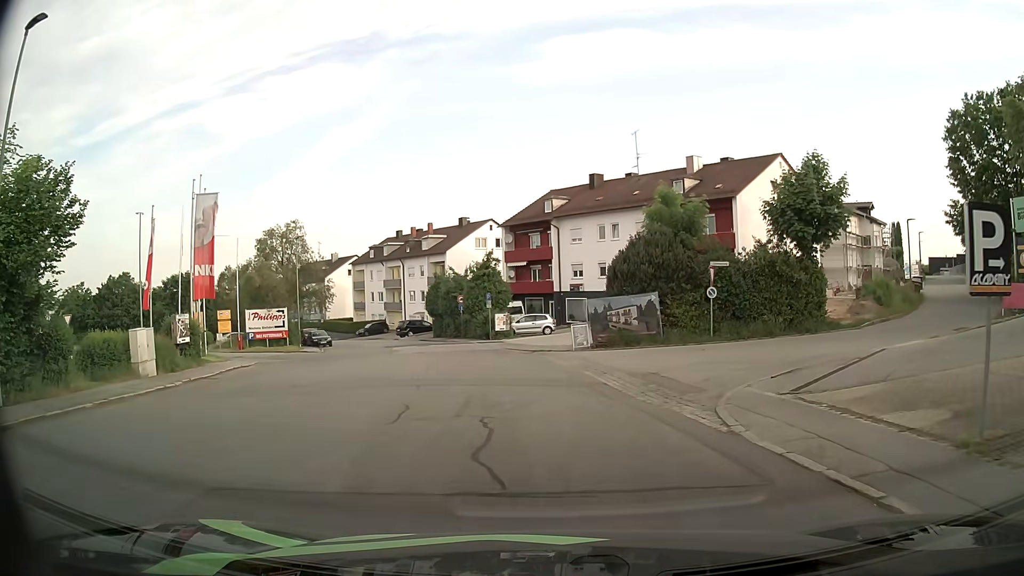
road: residential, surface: asphalt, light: Day
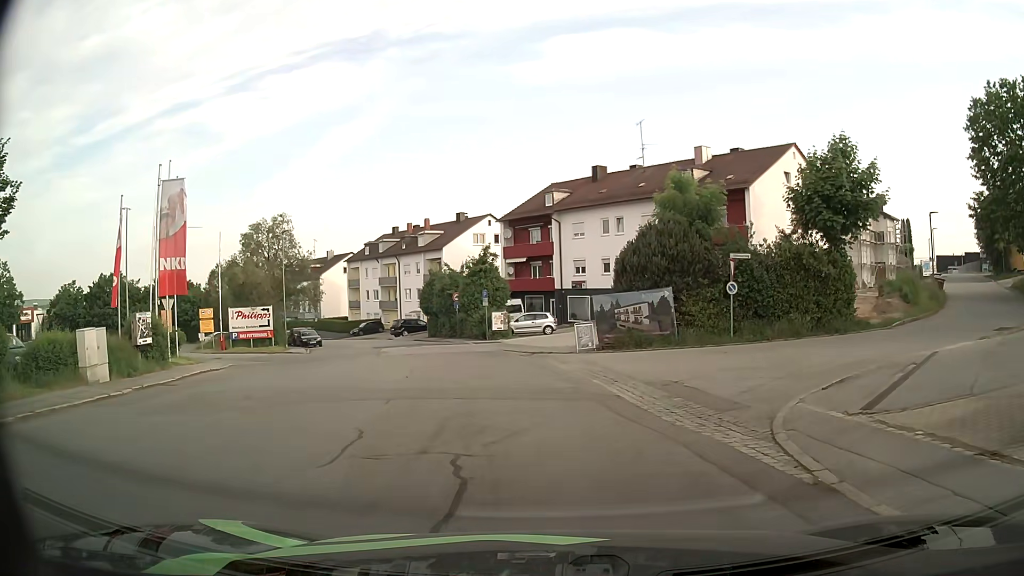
(0.0, +2.8) m; 0°
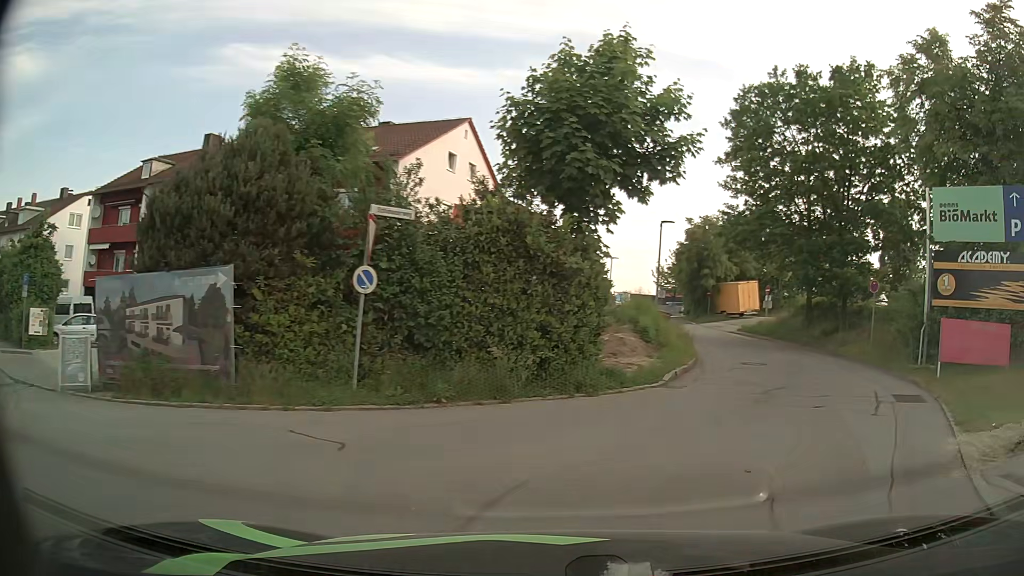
(+2.0, +12.8) m; +31°
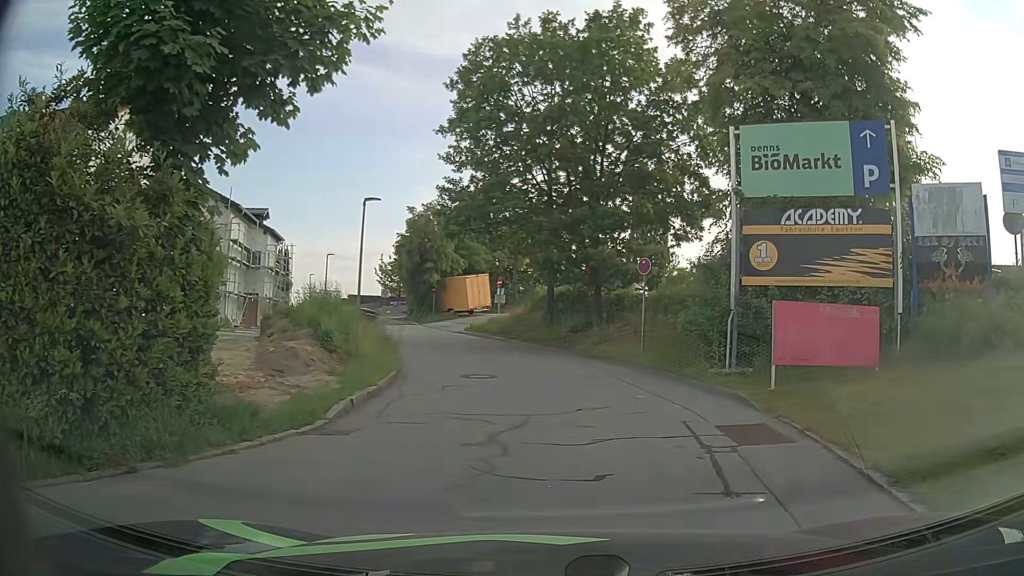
(+1.3, +5.4) m; +23°
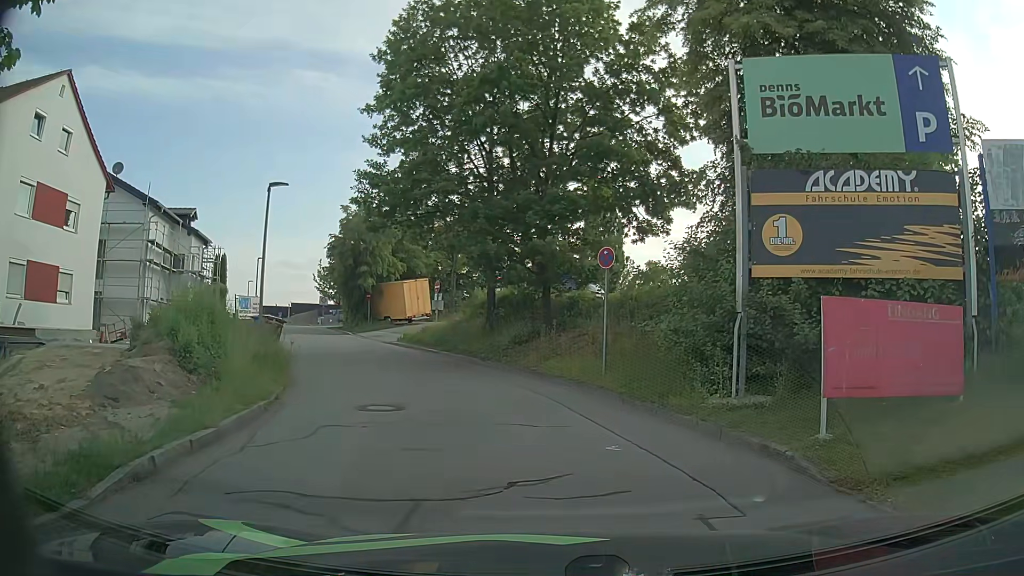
(+0.2, +4.1) m; +5°
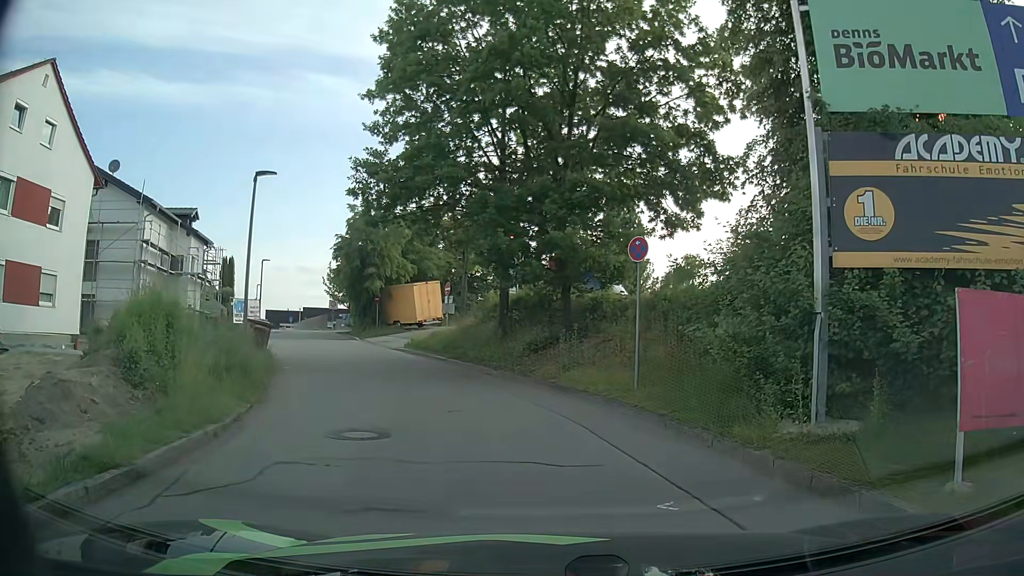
(-0.1, +2.2) m; -3°
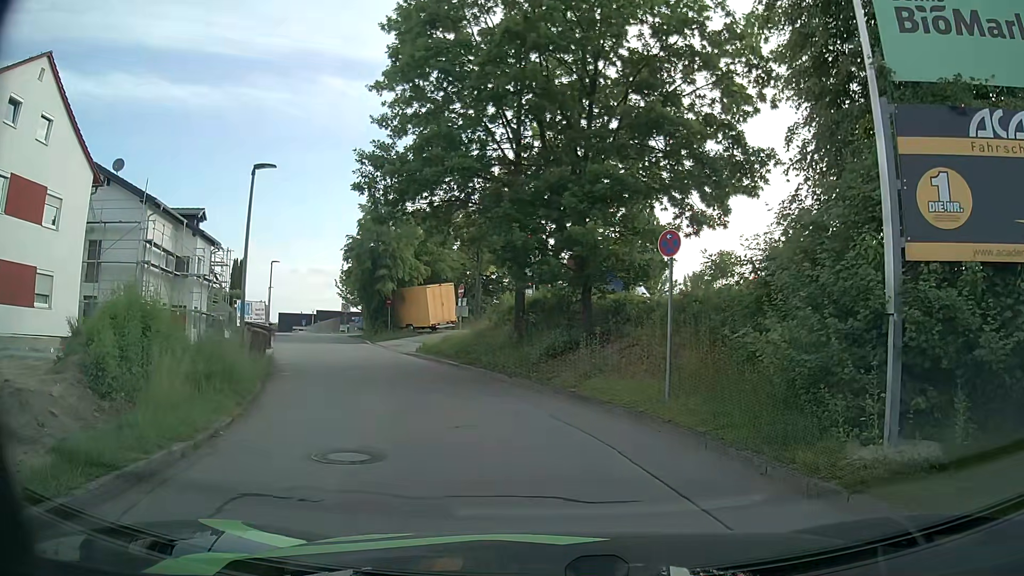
(0.0, +1.3) m; -1°
